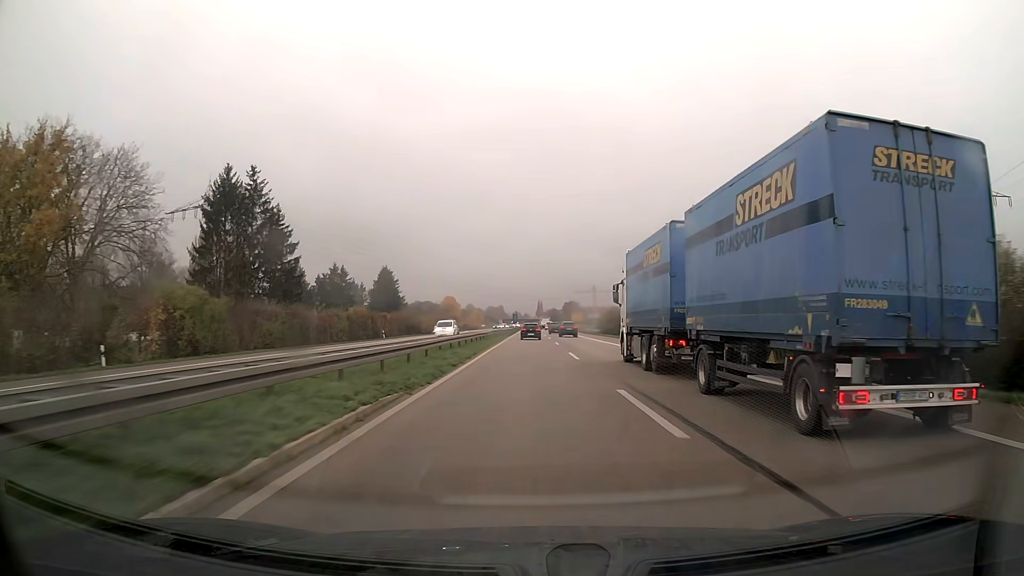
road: trunk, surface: asphalt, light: Day
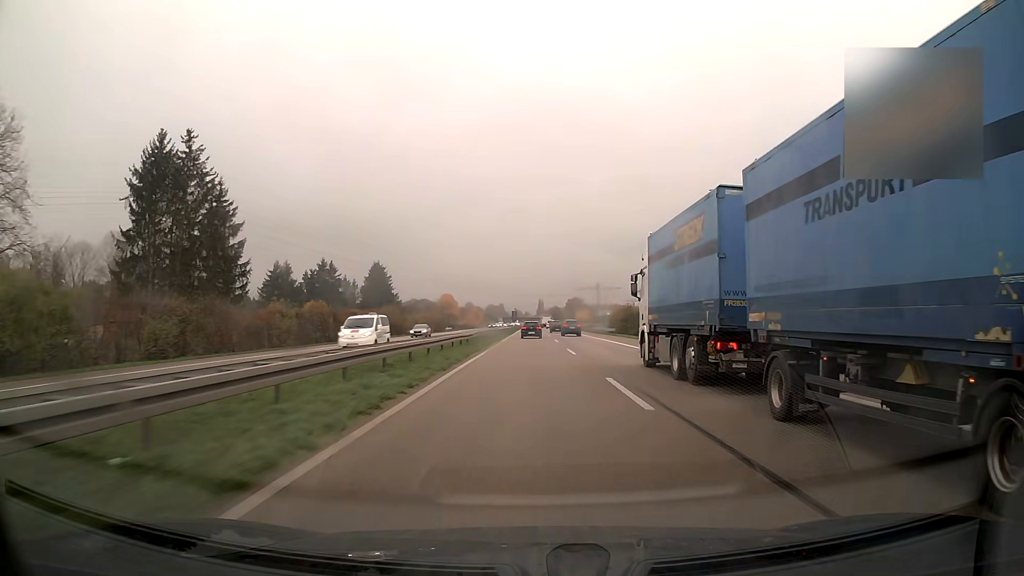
(0.0, +15.8) m; 0°
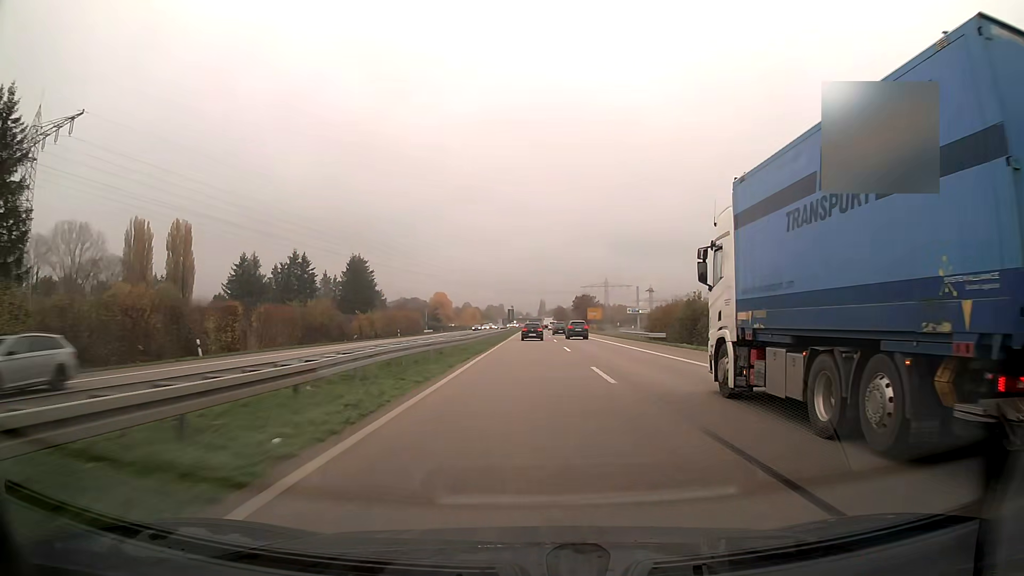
(0.0, +31.4) m; 0°
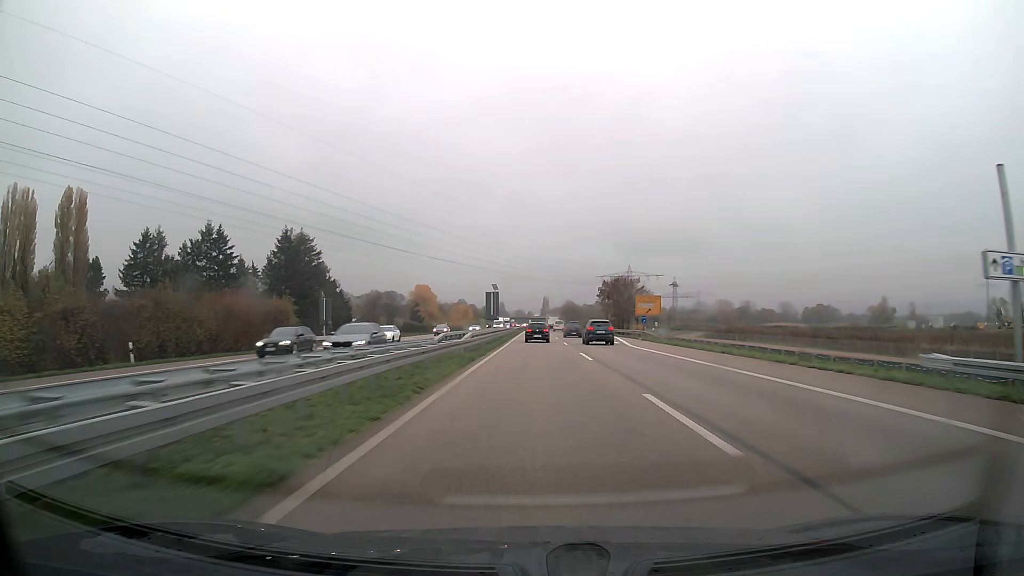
(-0.1, +62.6) m; 0°
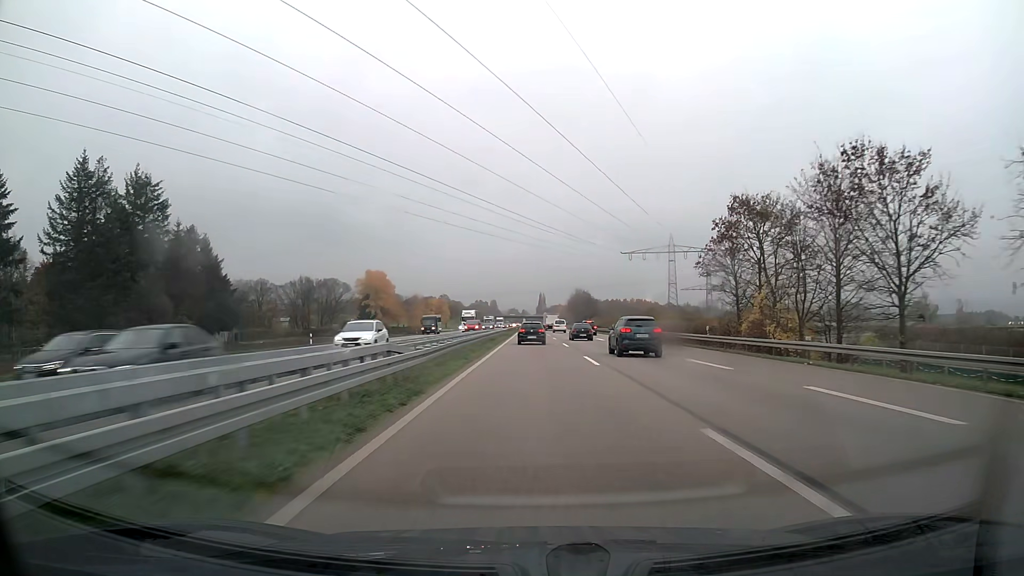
(+0.4, +76.7) m; 0°
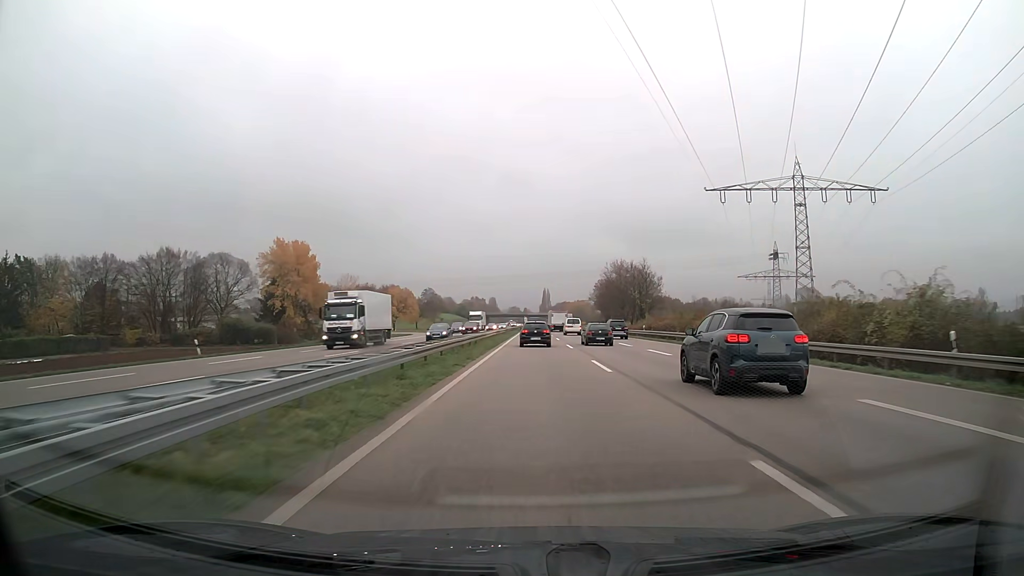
(-0.2, +74.9) m; 0°
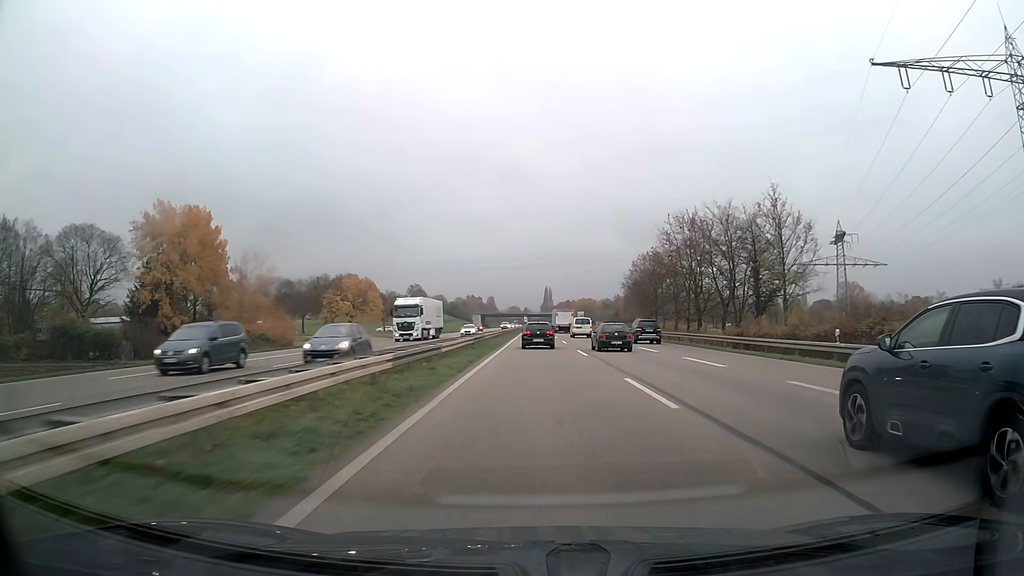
(0.0, +44.0) m; 0°
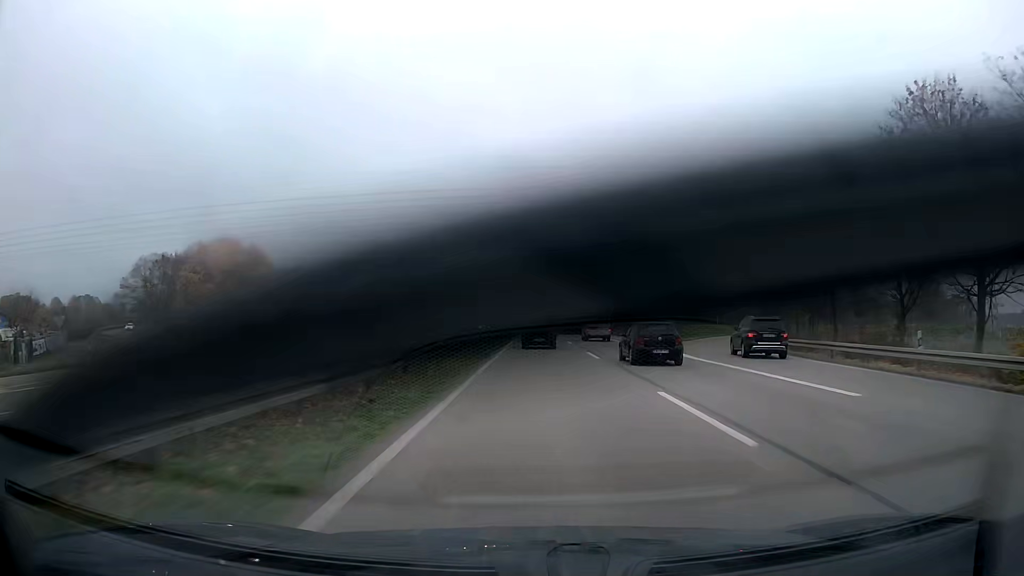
(0.0, +57.3) m; 0°
